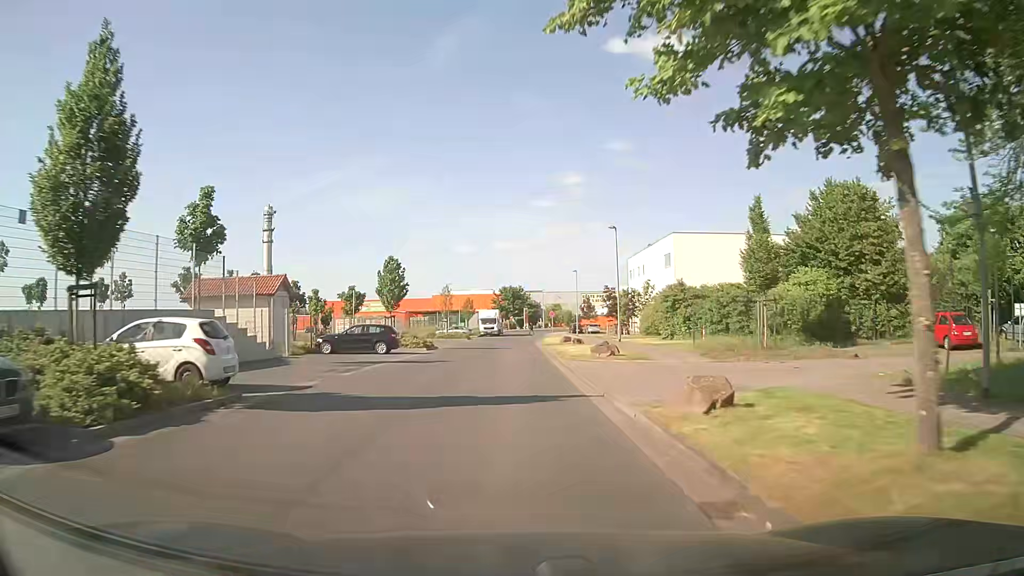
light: Day
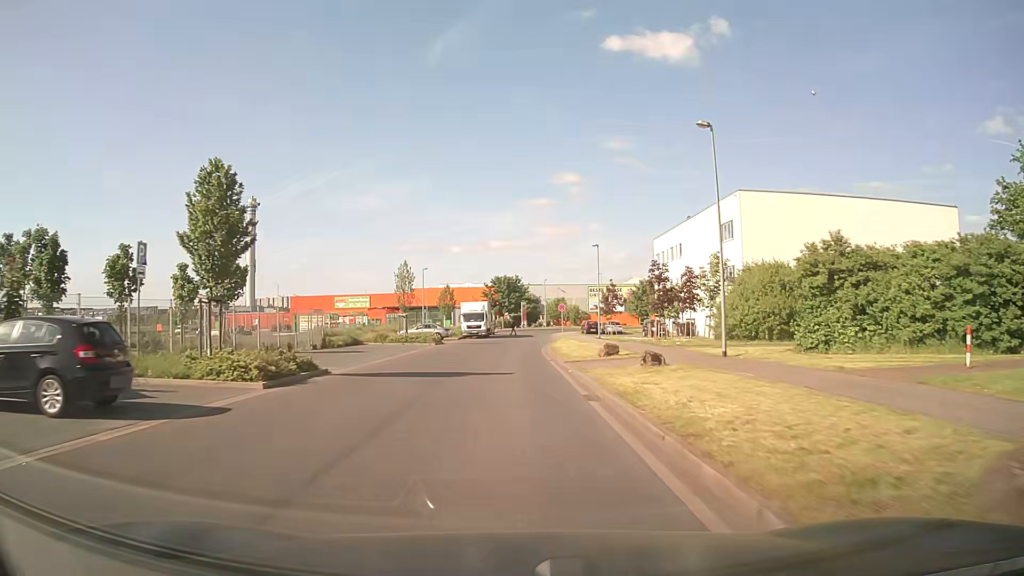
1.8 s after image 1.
(0.0, +23.7) m; 0°
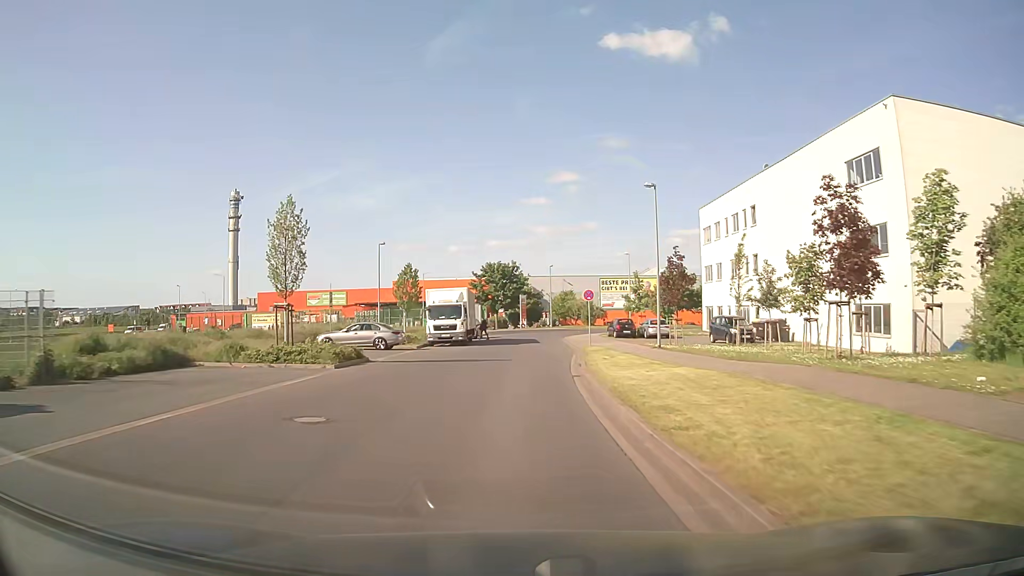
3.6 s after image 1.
(+0.1, +23.7) m; 0°
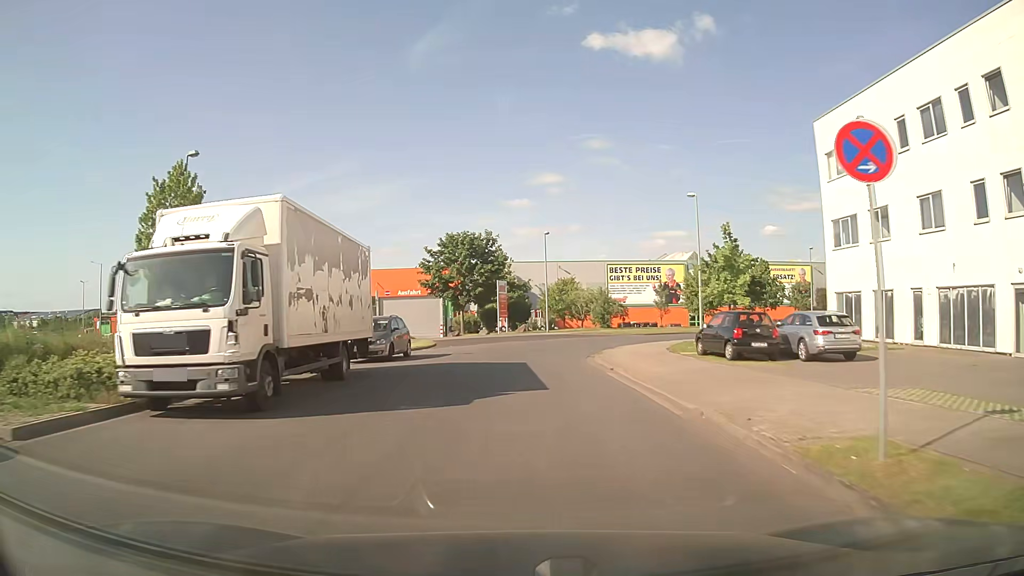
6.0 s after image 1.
(+0.6, +30.2) m; +1°
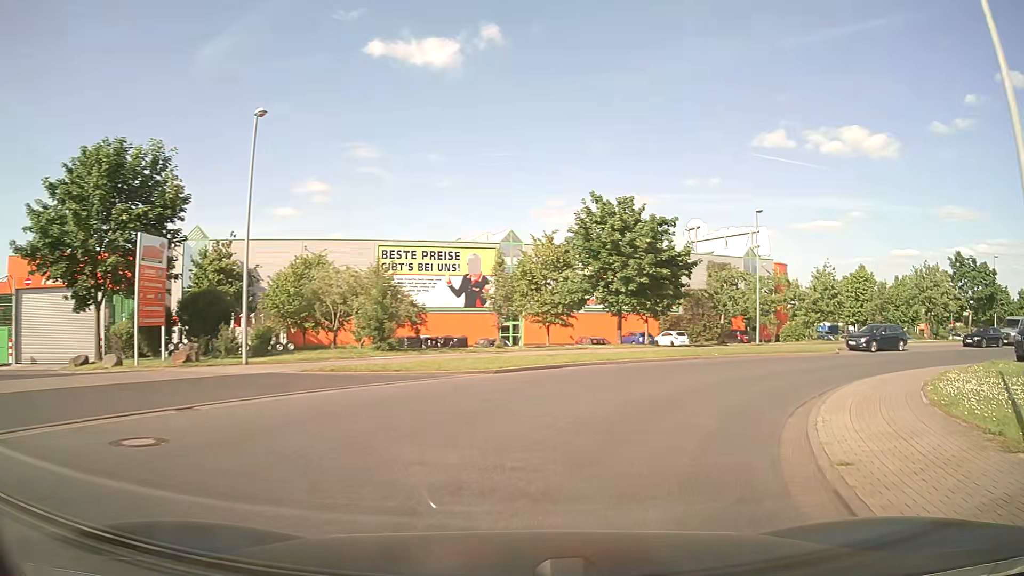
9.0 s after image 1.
(+2.6, +30.4) m; +20°
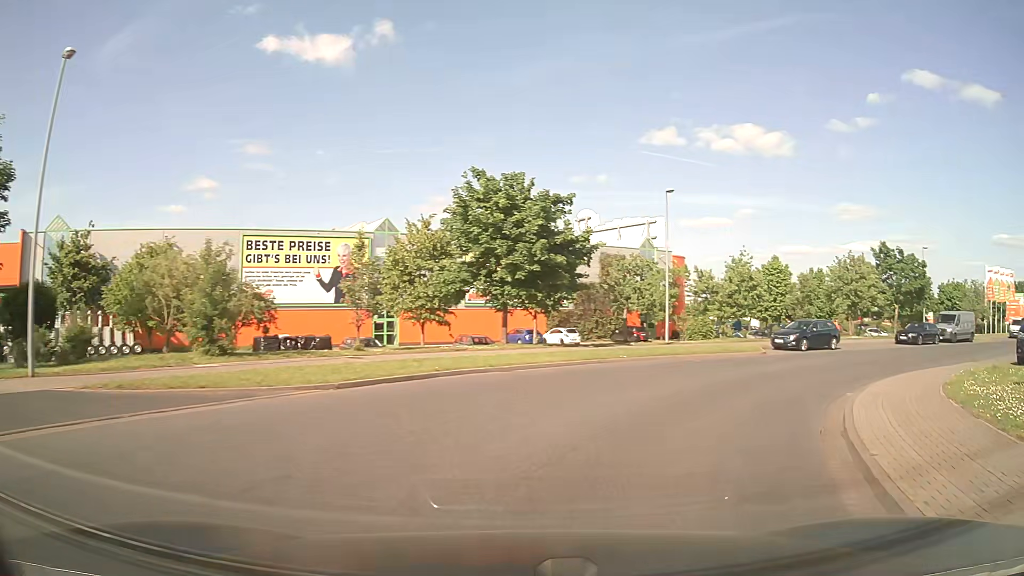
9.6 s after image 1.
(+0.4, +5.1) m; +10°
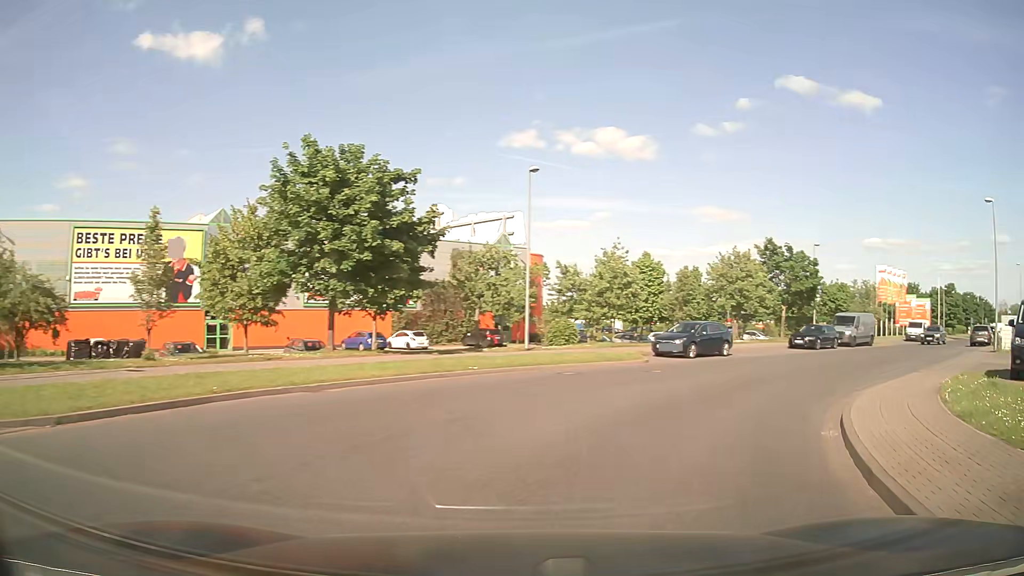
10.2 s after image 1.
(+0.5, +5.0) m; +12°
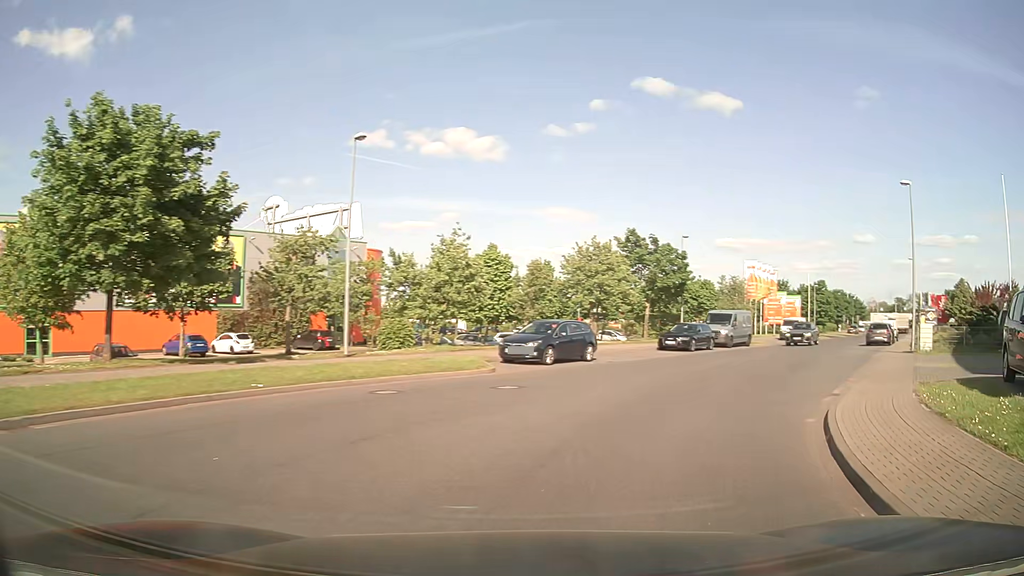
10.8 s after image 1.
(+0.6, +5.0) m; +14°
